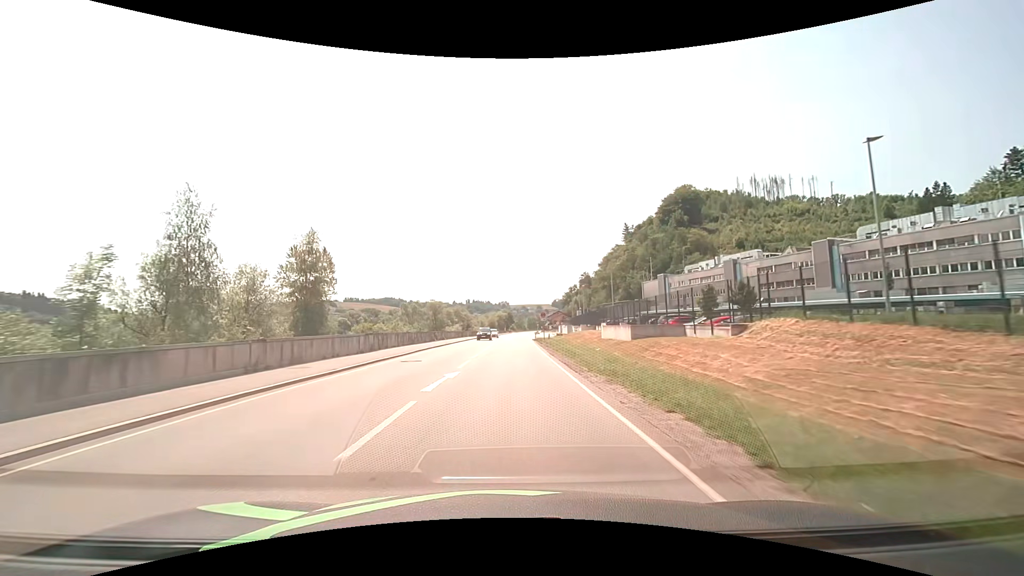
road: primary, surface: asphalt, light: Day
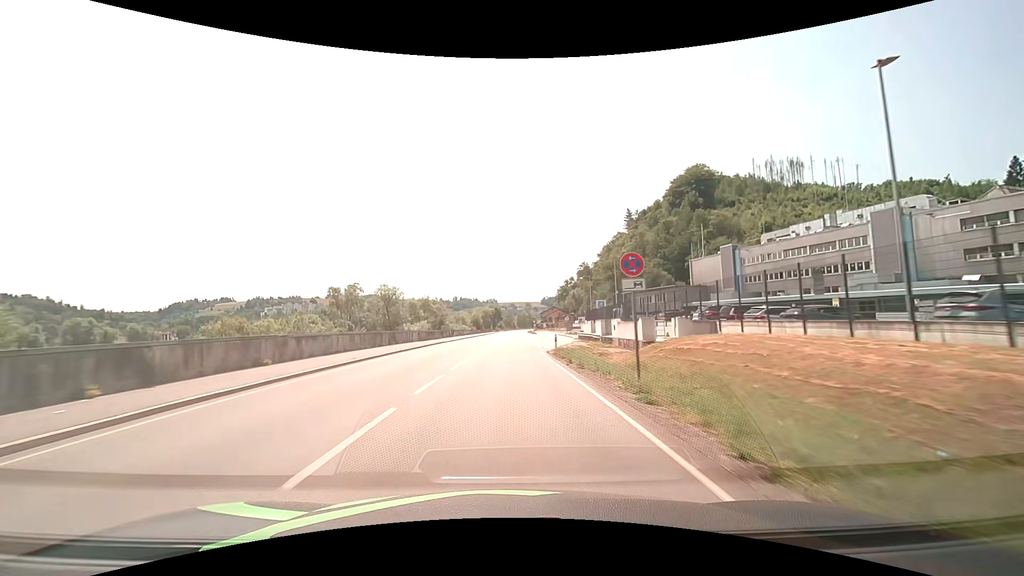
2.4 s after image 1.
(+0.6, +43.1) m; +1°
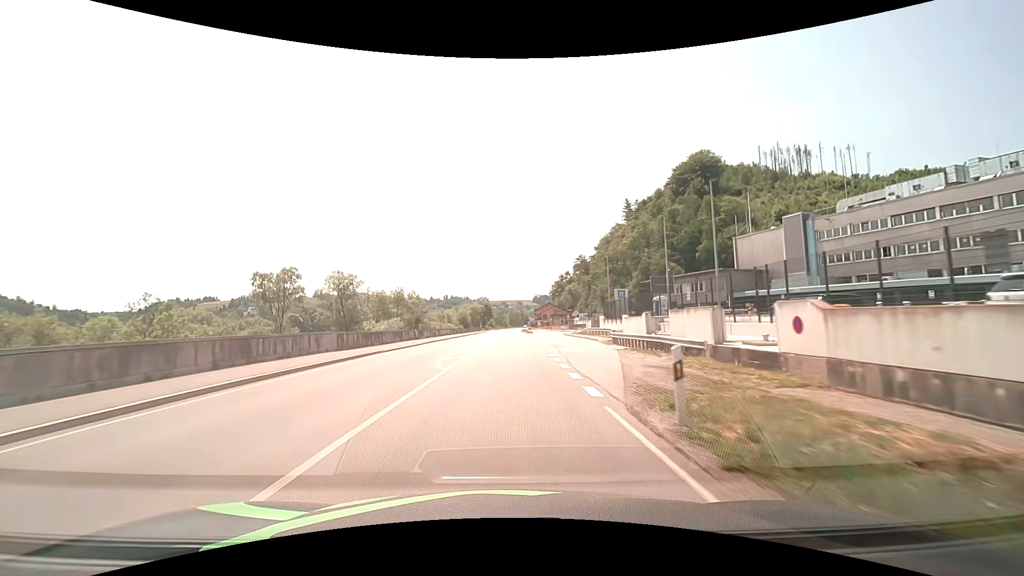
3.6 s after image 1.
(+0.2, +21.6) m; +1°
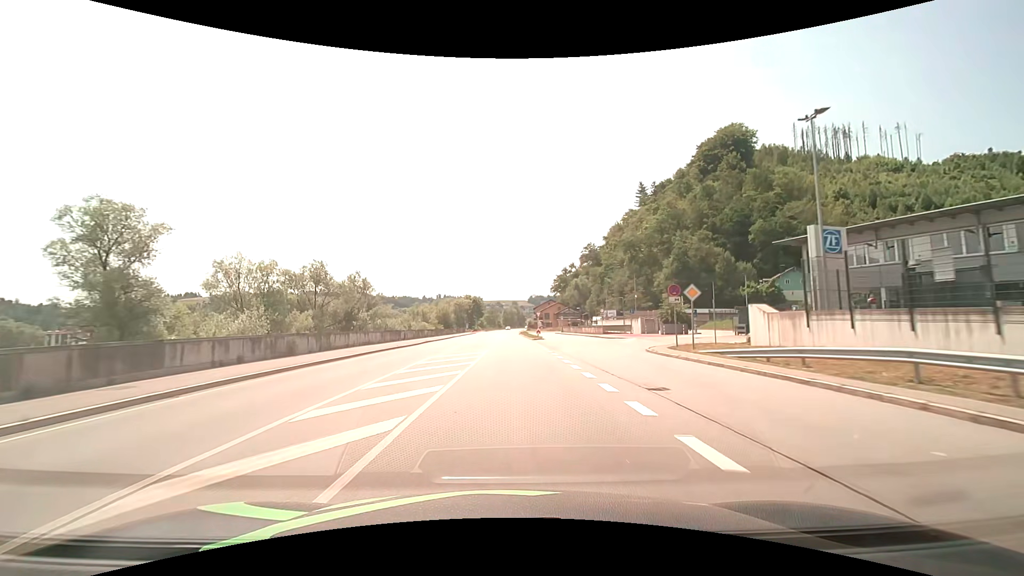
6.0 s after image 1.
(+0.1, +43.2) m; 0°
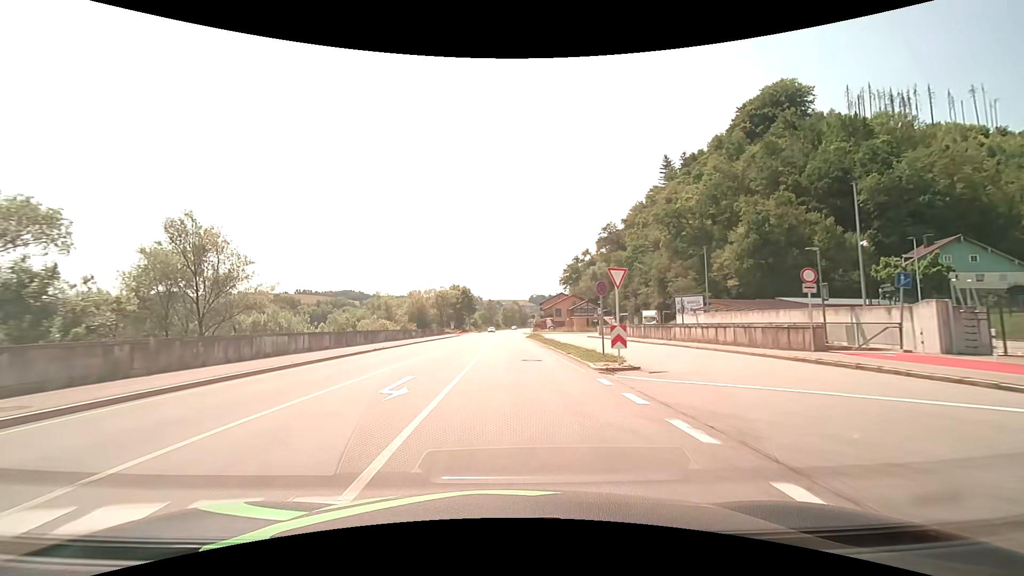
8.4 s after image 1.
(+0.1, +43.2) m; 0°
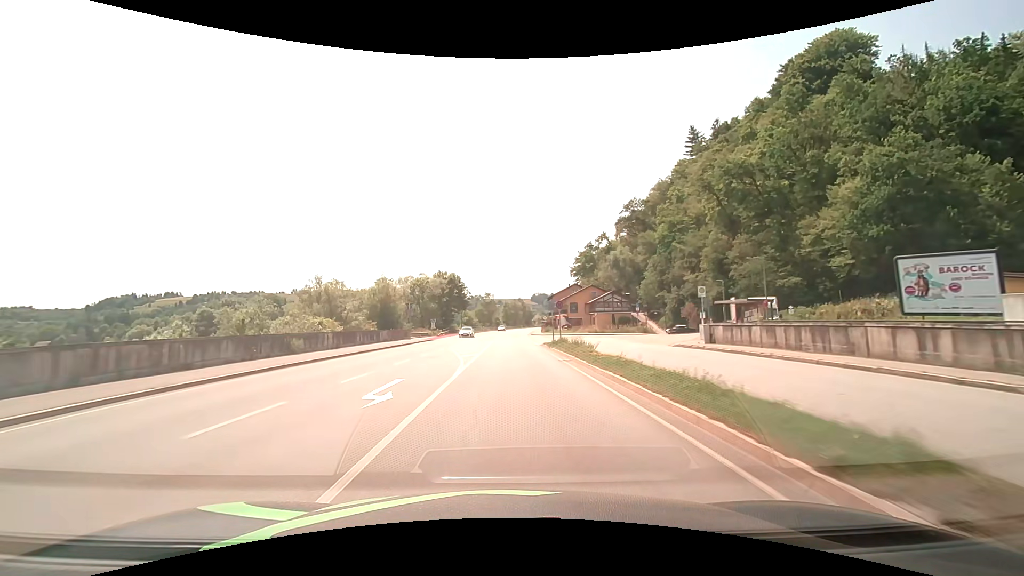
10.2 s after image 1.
(0.0, +32.4) m; 0°
(0, +10) (0, +20) (0, +30) (0, +40) (0, +50) (0, +60) (0, +70) (+1, +80) (+1, +90) (+2, +100) m
